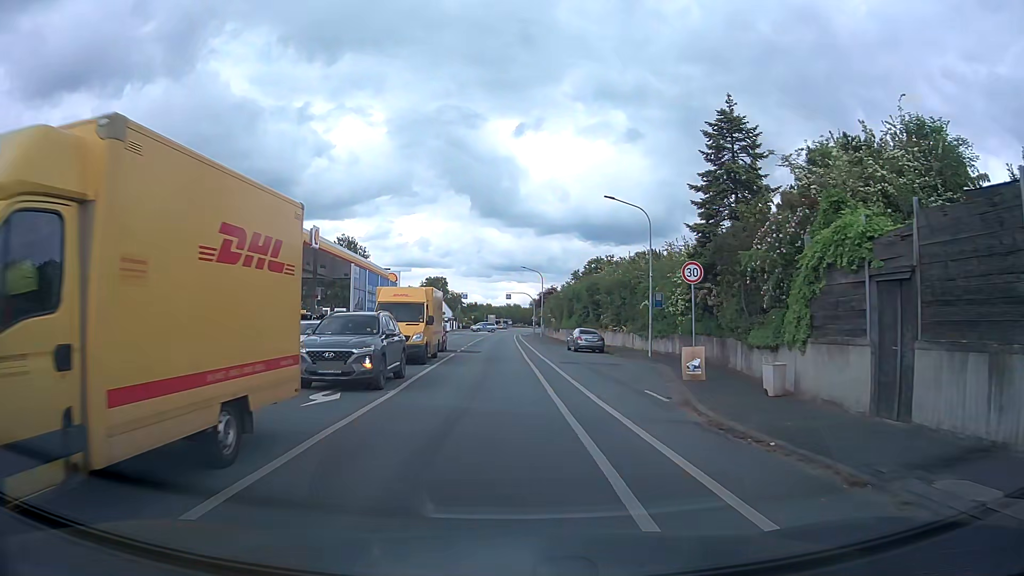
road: tertiary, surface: asphalt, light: Day
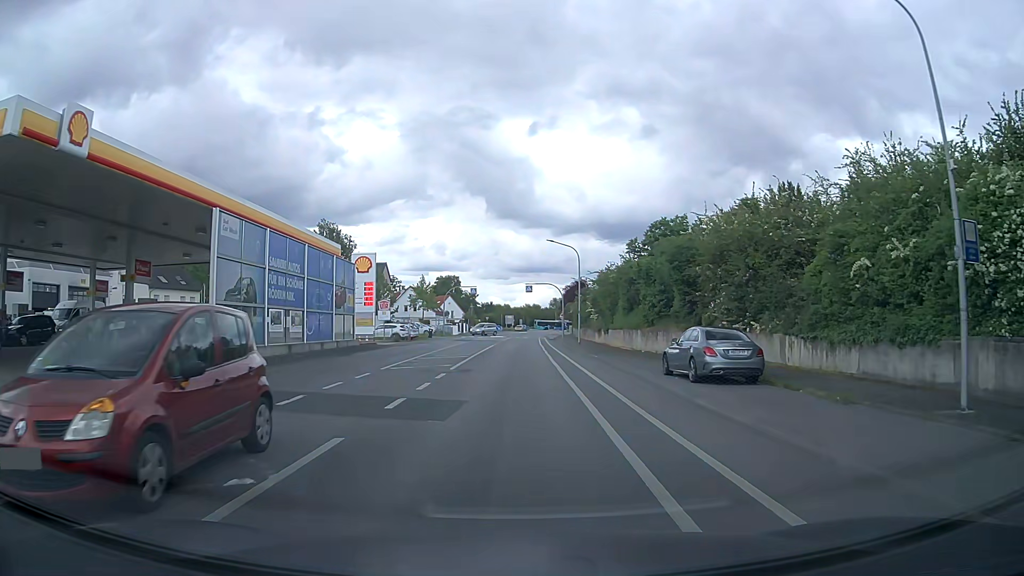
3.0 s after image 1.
(-0.5, +23.4) m; -2°
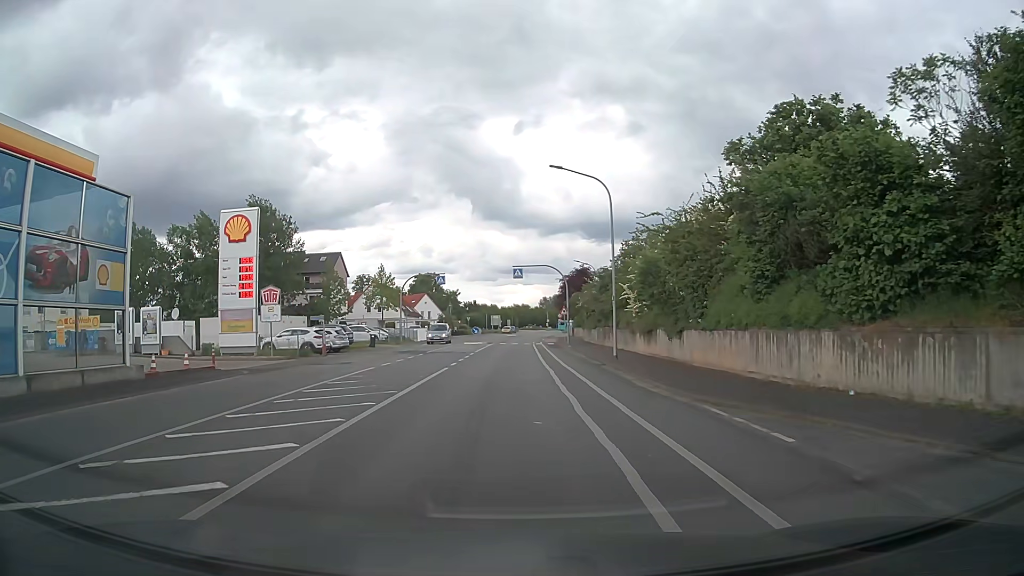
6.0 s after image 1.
(+0.5, +23.8) m; +2°
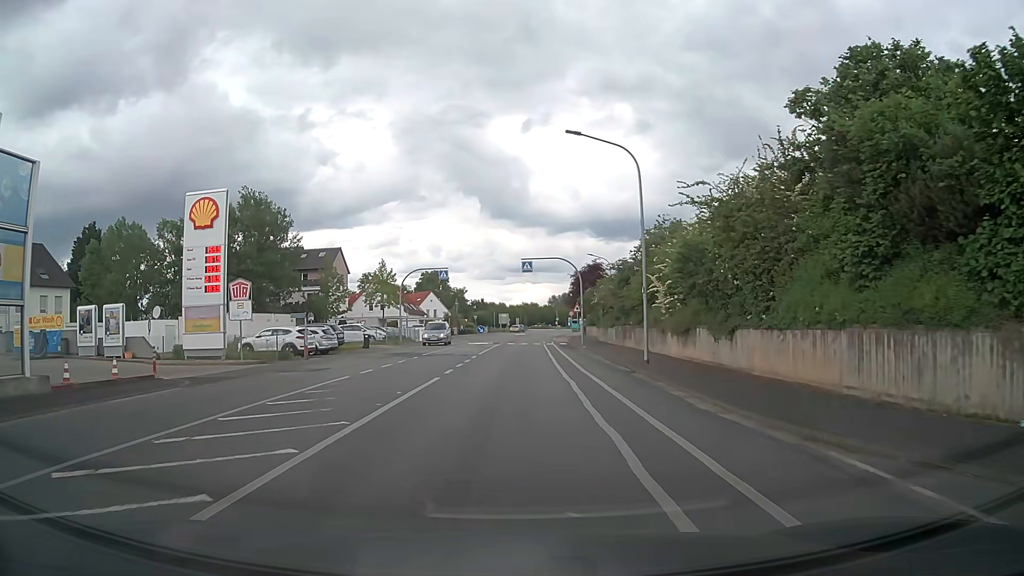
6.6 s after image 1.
(0.0, +4.8) m; -1°
(0, +10) (0, +20) (0, +30) (0, +40) (0, +50) (+1, +60) (+1, +70) (+2, +80) (+2, +90) (+3, +100) m
